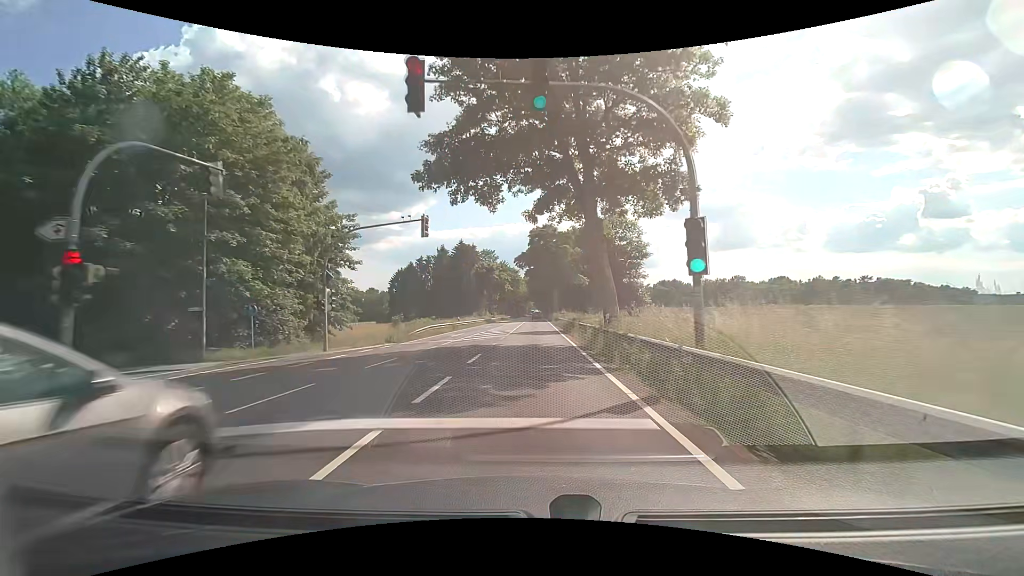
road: primary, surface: asphalt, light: Day
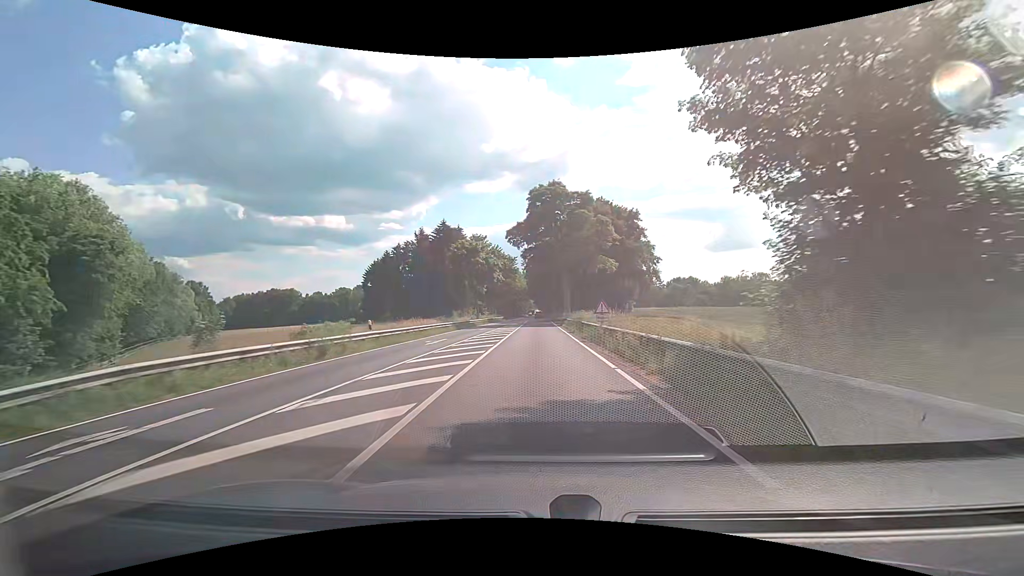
(-0.1, +30.0) m; 0°
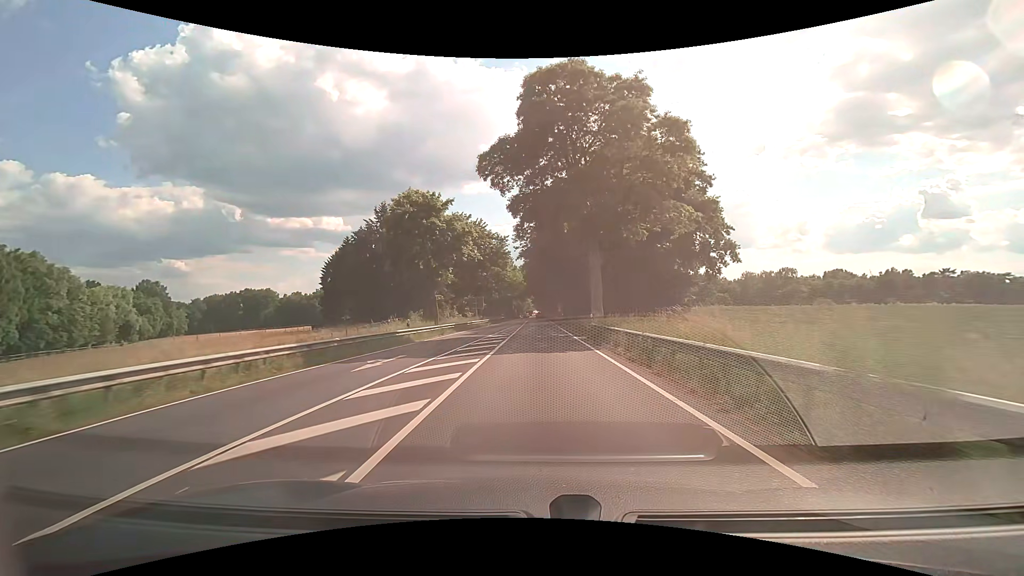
(-0.1, +30.2) m; 0°
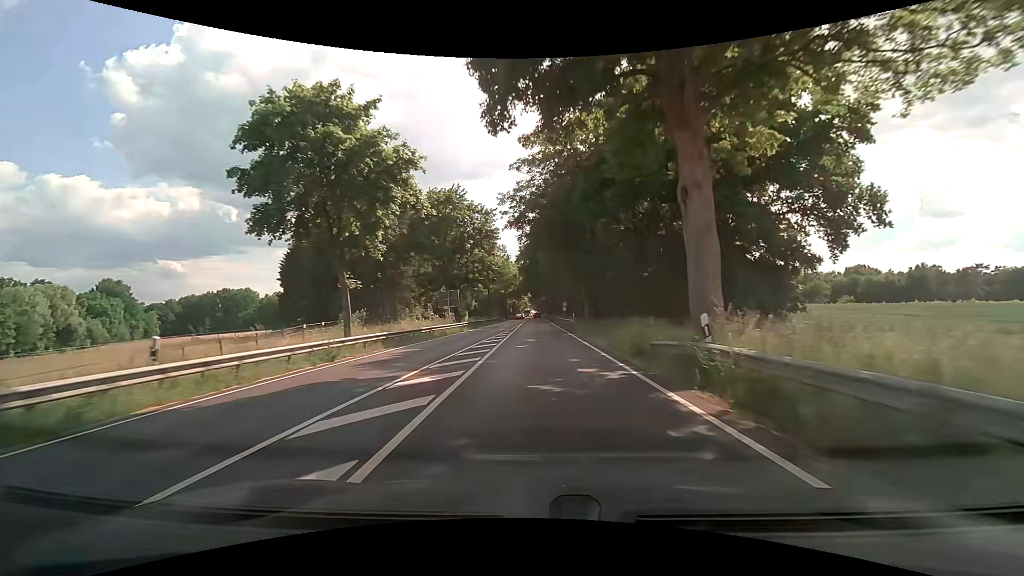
(0.0, +20.3) m; 0°
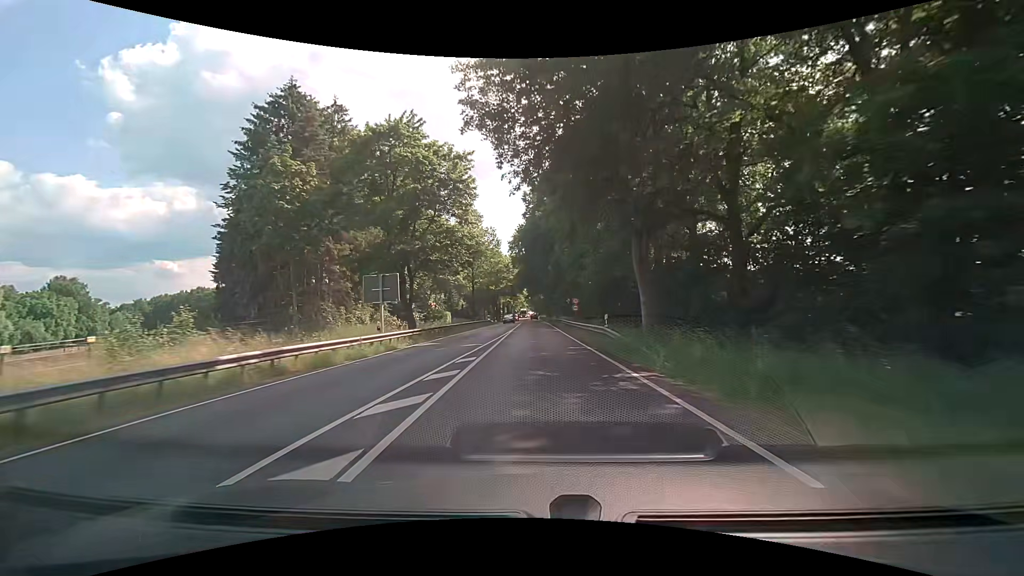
(0.0, +20.4) m; 0°
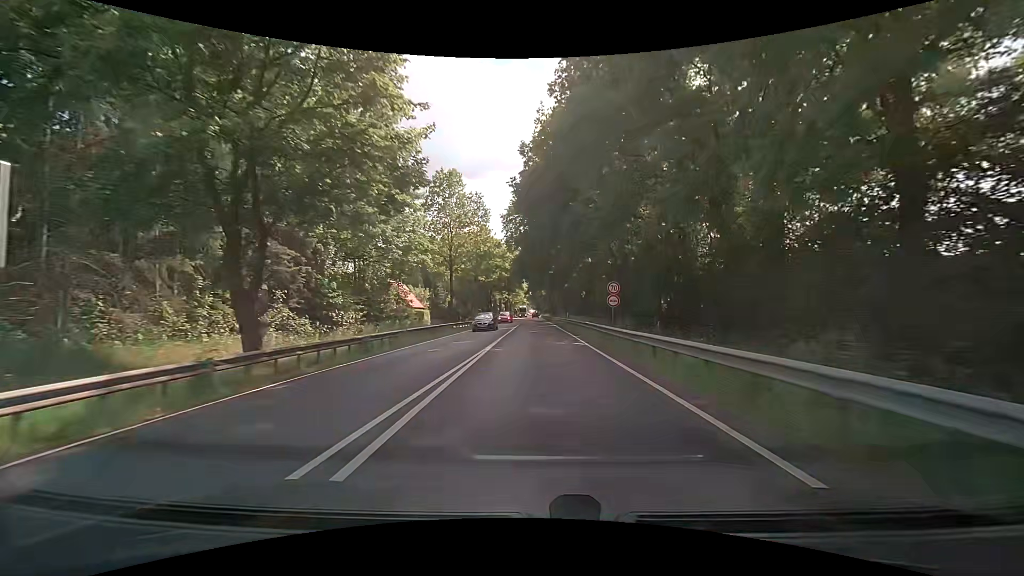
(0.0, +20.6) m; 0°
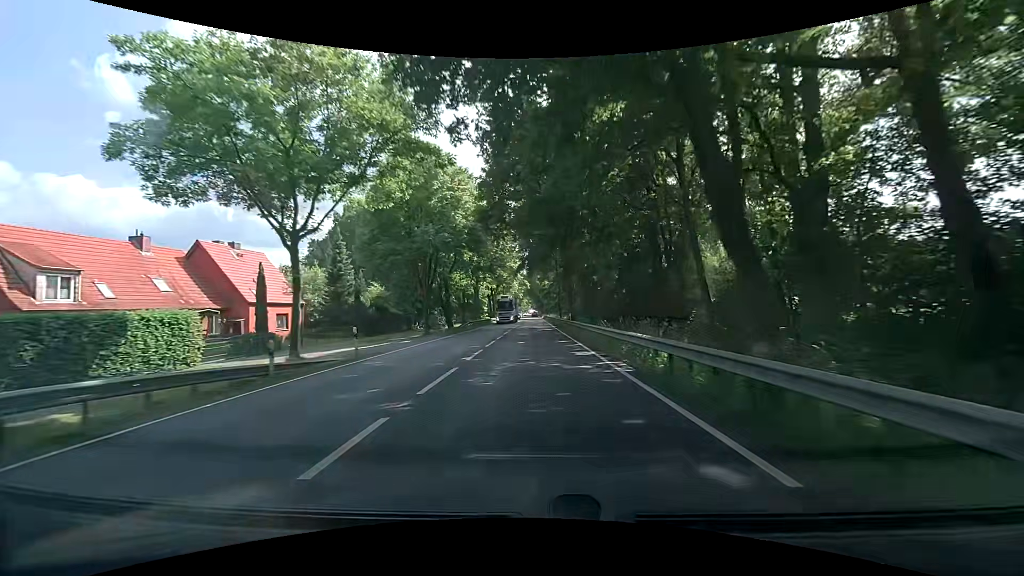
(+0.2, +52.0) m; 0°
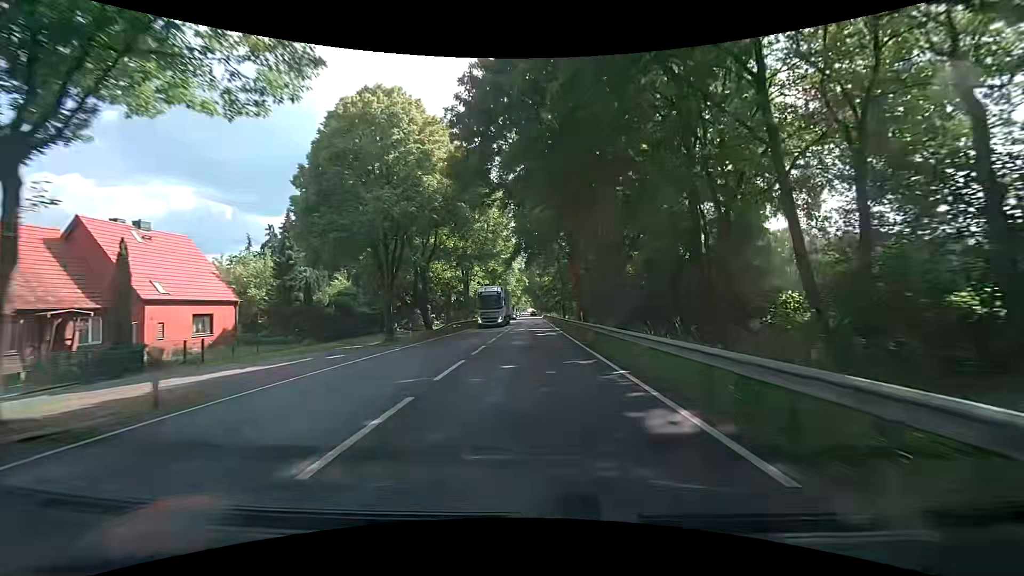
(0.0, +10.5) m; +1°
(0, +10) (0, +20) (0, +30) (-1, +40) (-1, +50) (-1, +60) (-1, +70) (-1, +80) (-1, +90) (-2, +100) m
